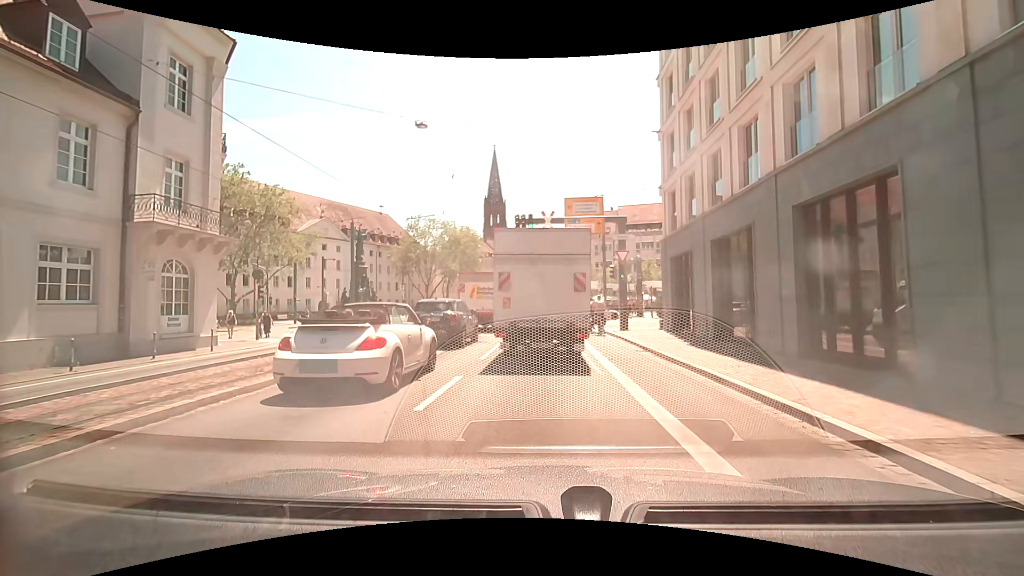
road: primary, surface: asphalt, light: Day
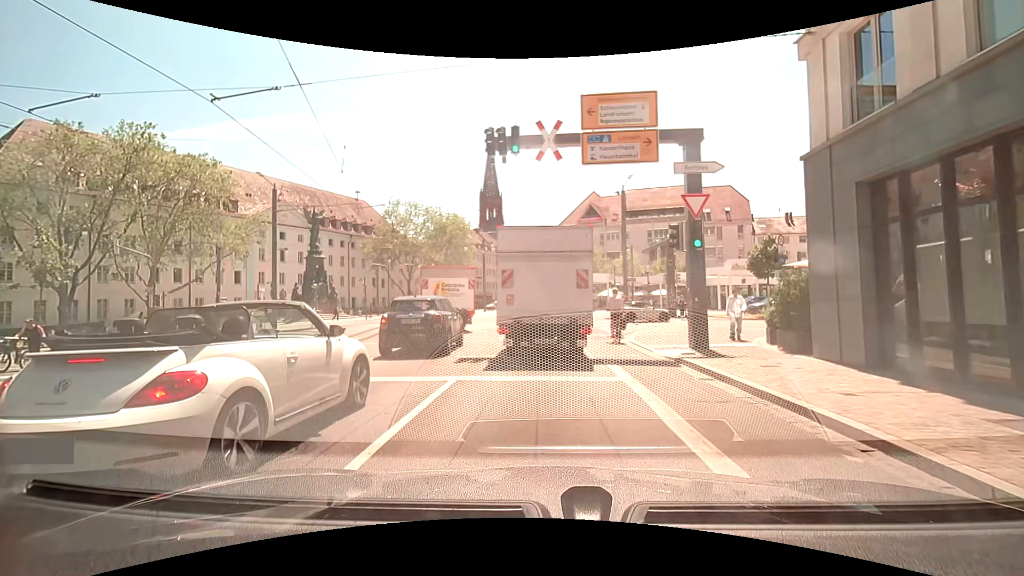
(-0.2, +13.5) m; -2°
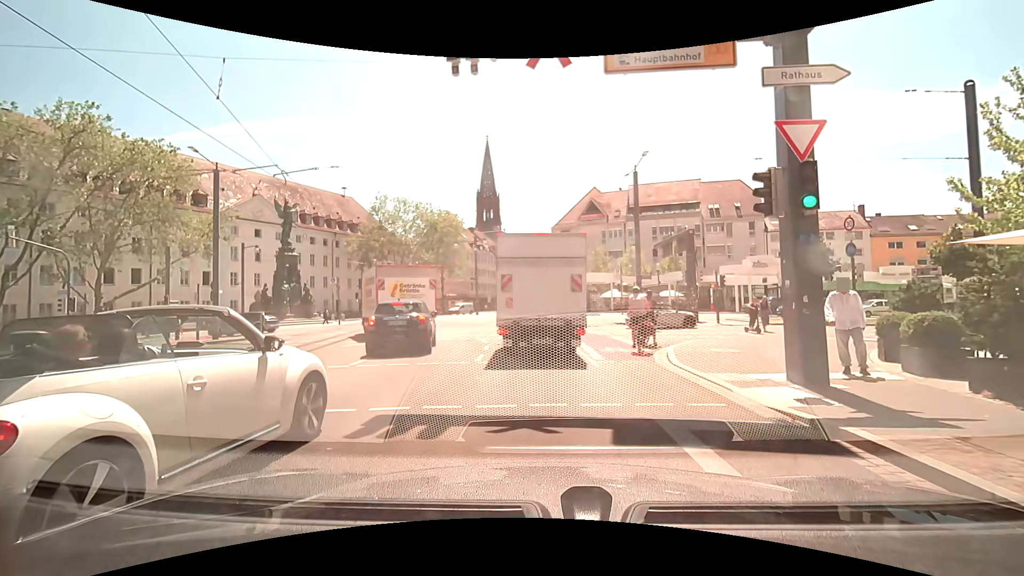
(+0.1, +5.9) m; 0°
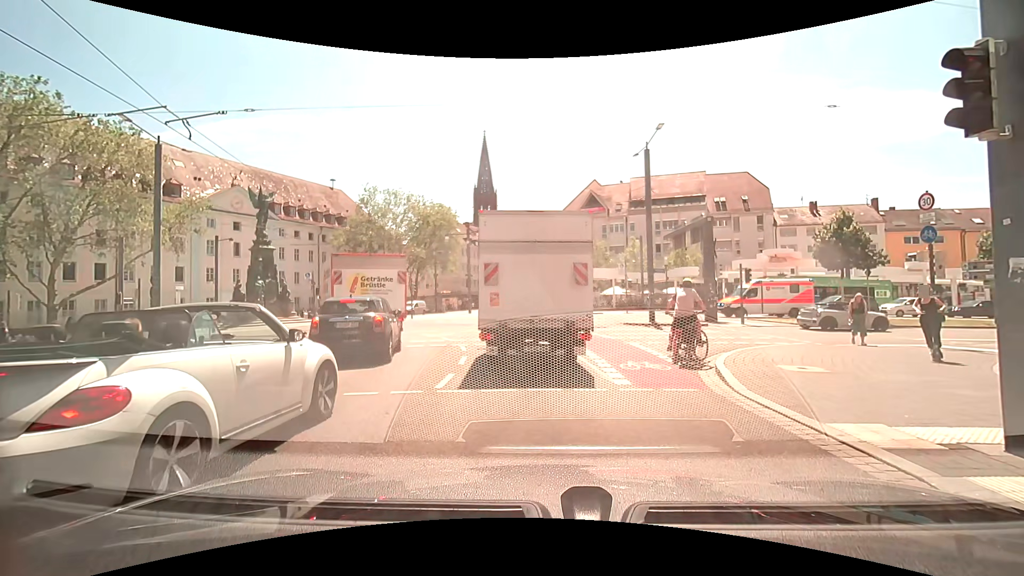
(+0.1, +3.9) m; +2°
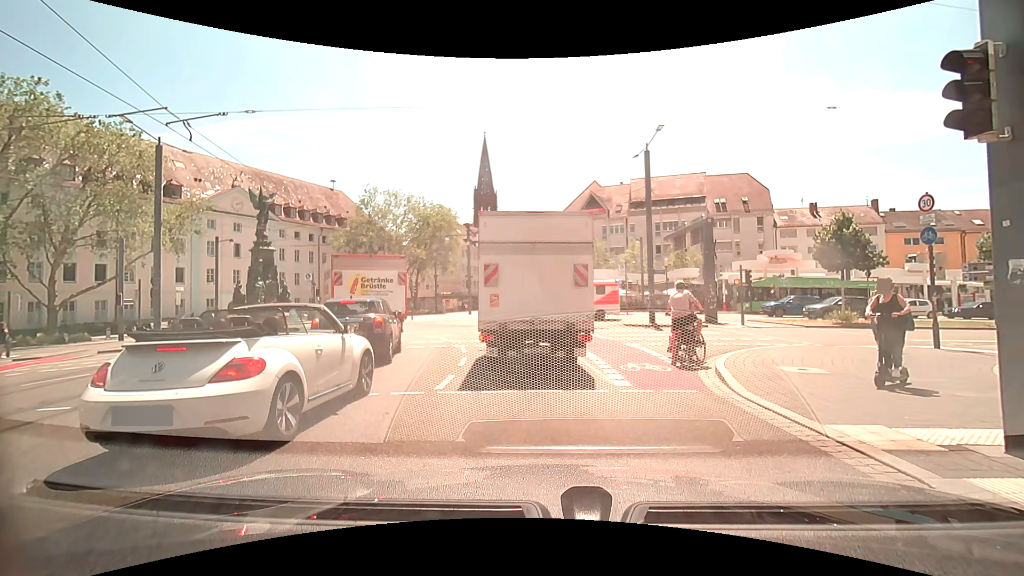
(0.0, +0.1) m; 0°
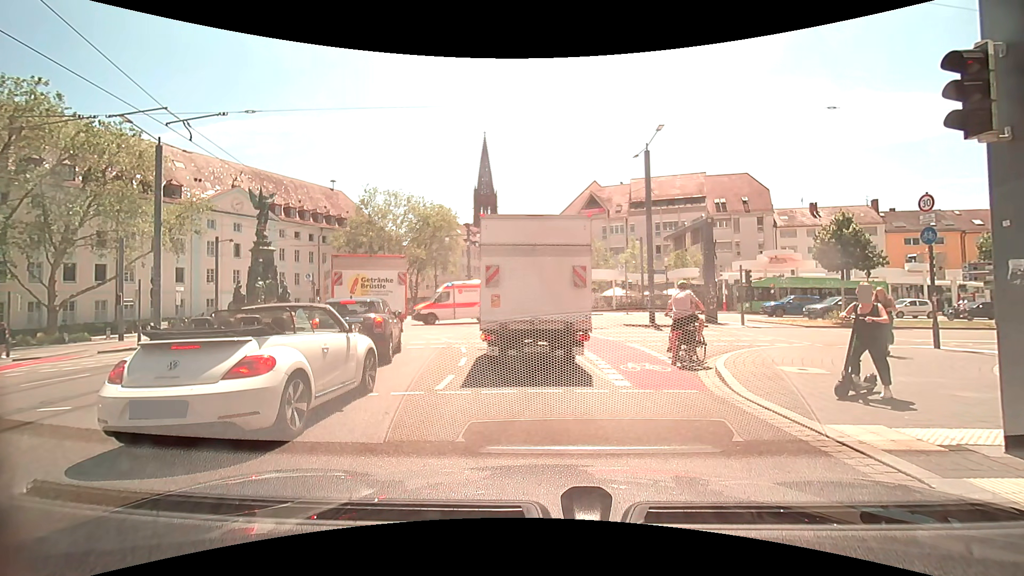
(0.0, 0.0) m; 0°
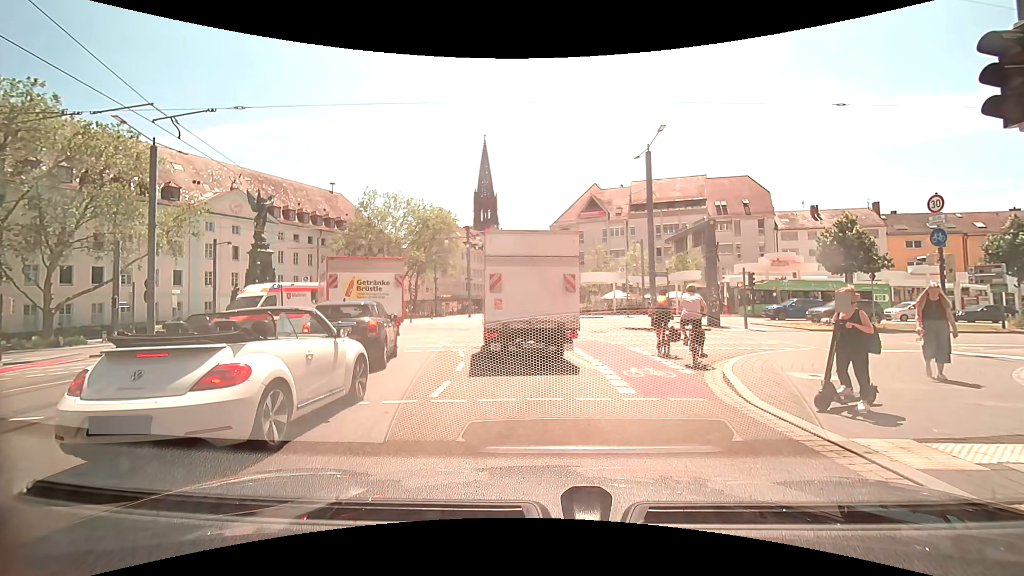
(0.0, +0.5) m; 0°
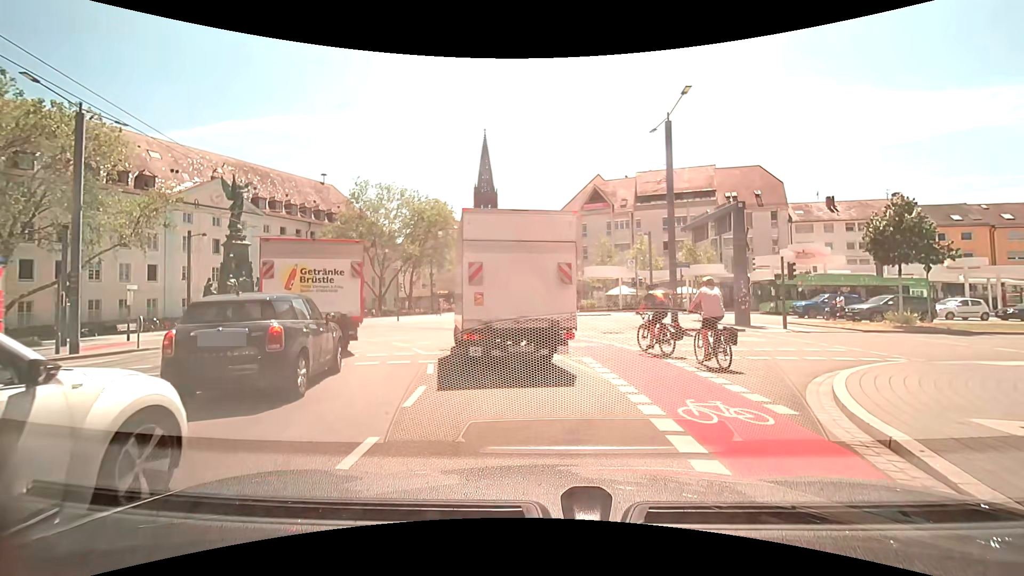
(-0.1, +4.2) m; +1°
